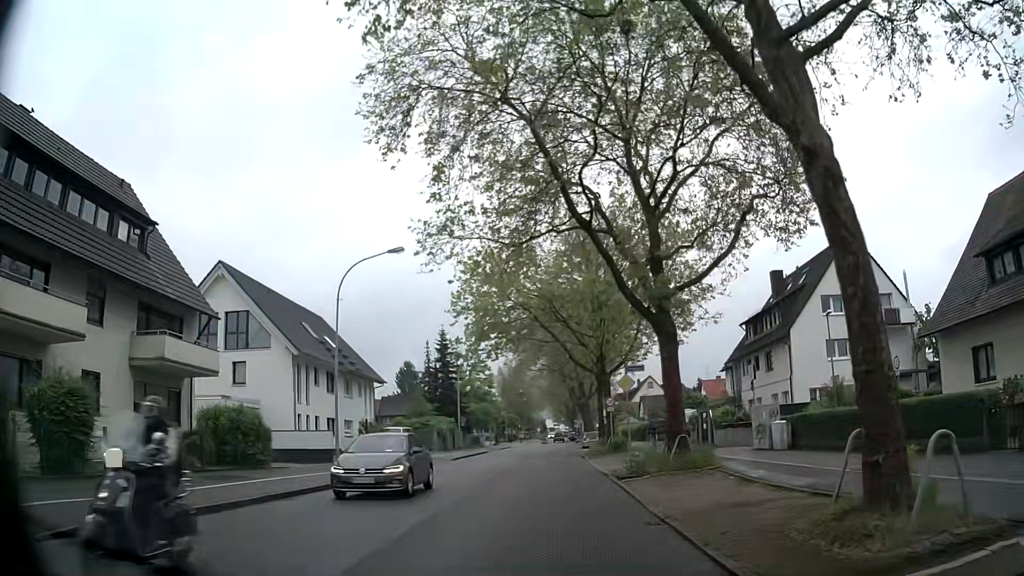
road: secondary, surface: asphalt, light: Day
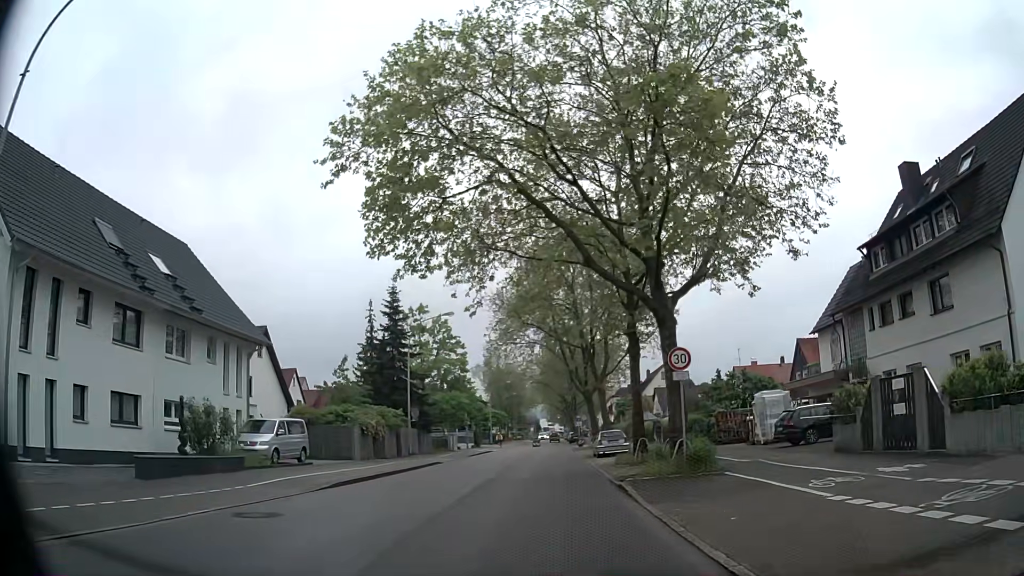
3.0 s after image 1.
(+0.1, +22.3) m; 0°
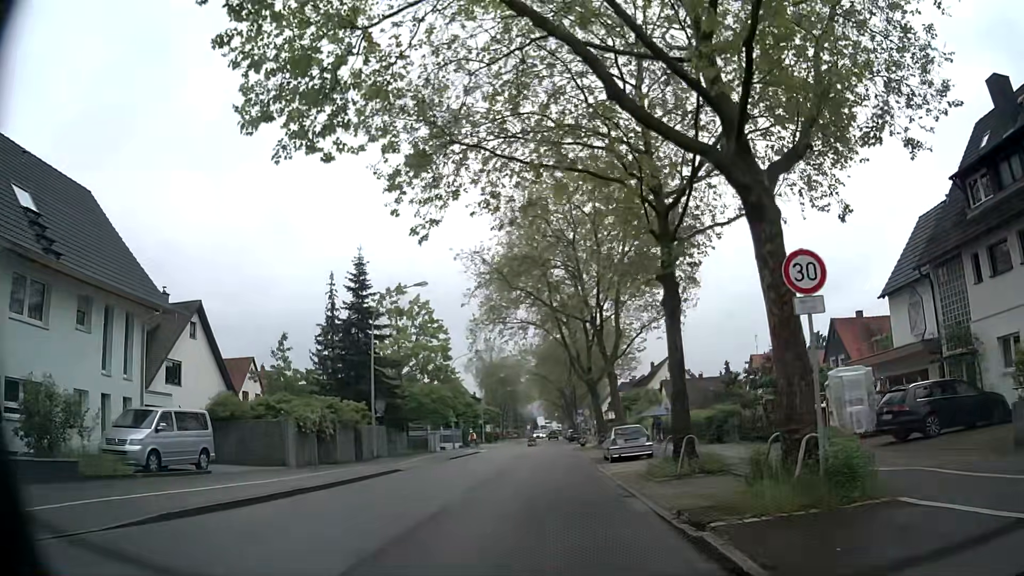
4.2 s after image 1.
(+0.1, +9.0) m; +1°
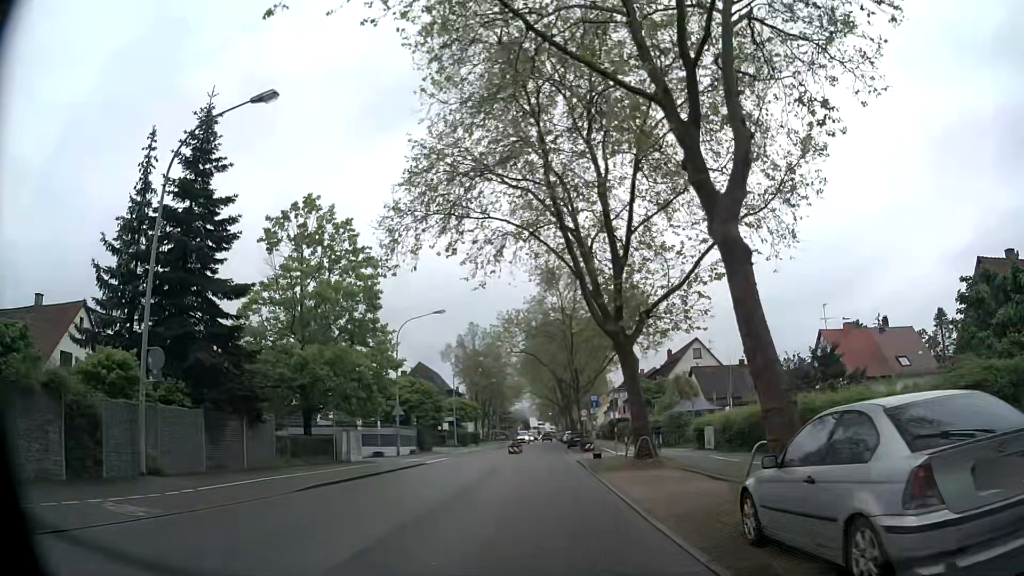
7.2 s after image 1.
(+0.1, +22.3) m; +1°
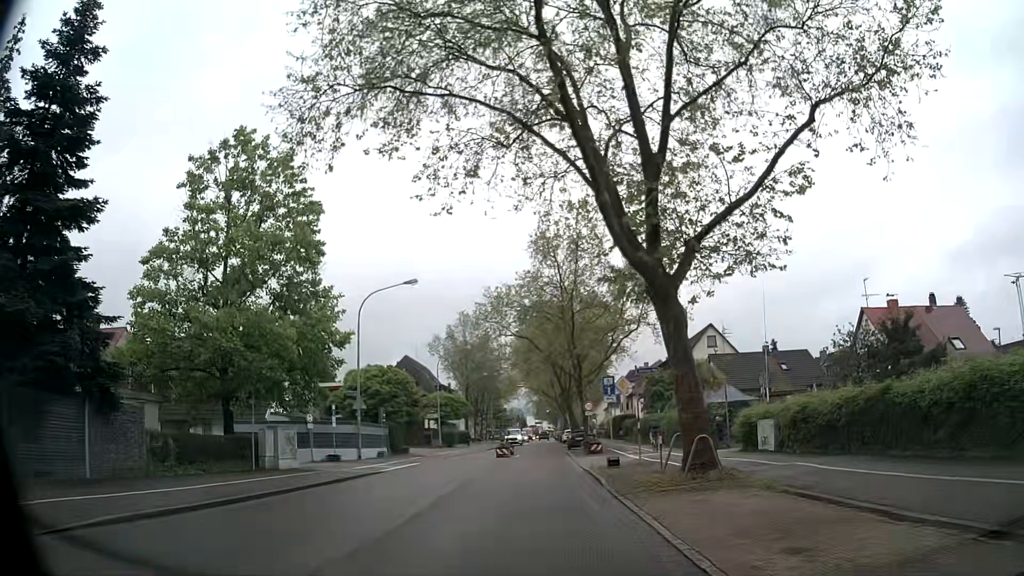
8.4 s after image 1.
(0.0, +8.9) m; +1°
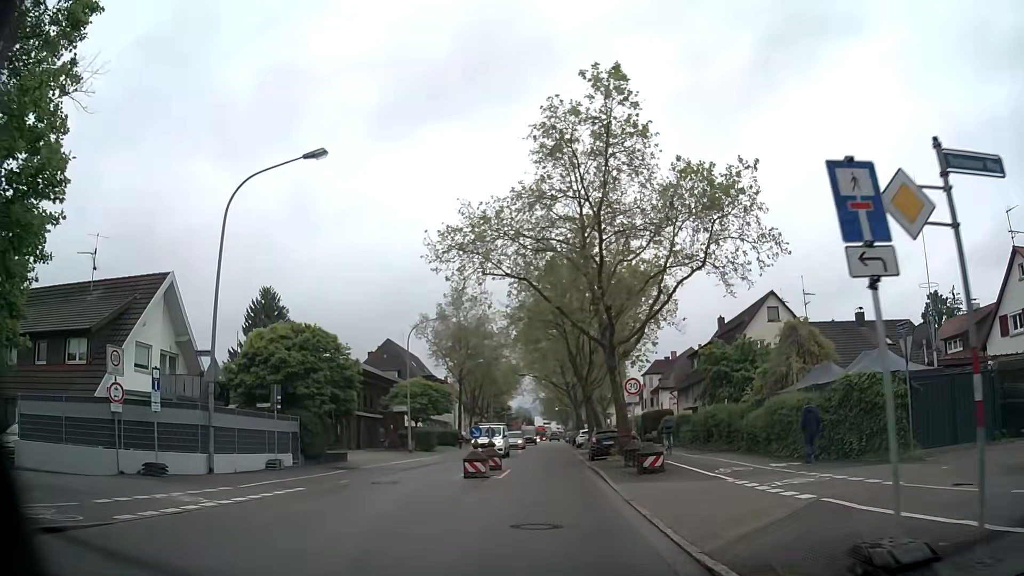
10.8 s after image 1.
(-0.2, +17.9) m; -1°
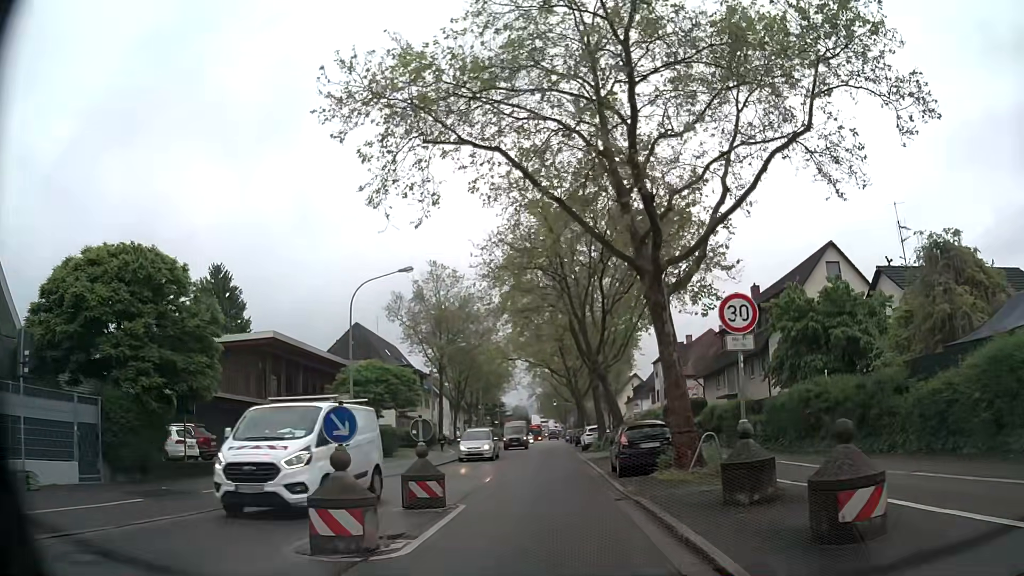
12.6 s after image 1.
(0.0, +13.5) m; 0°
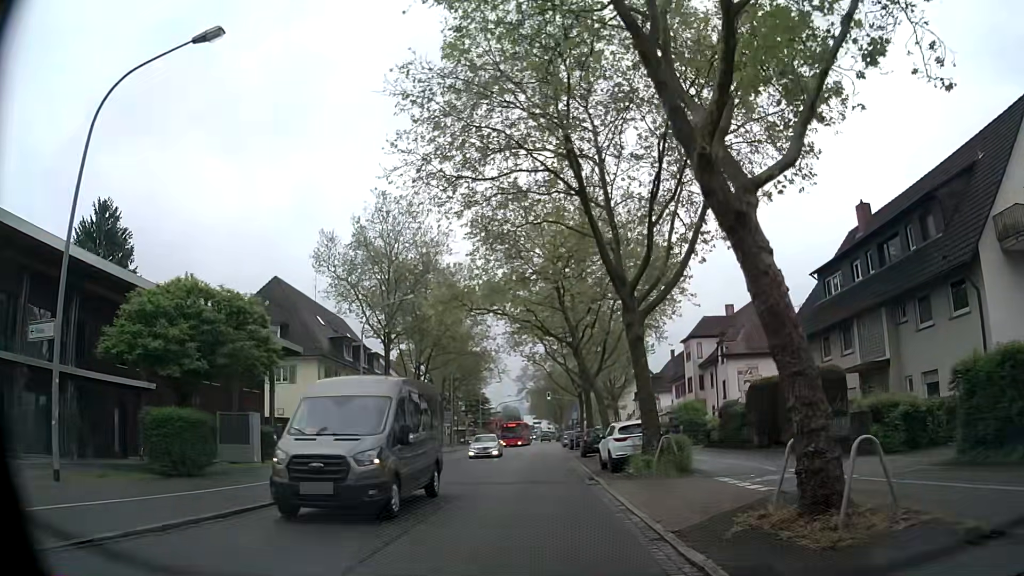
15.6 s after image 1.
(+0.1, +22.4) m; +1°
